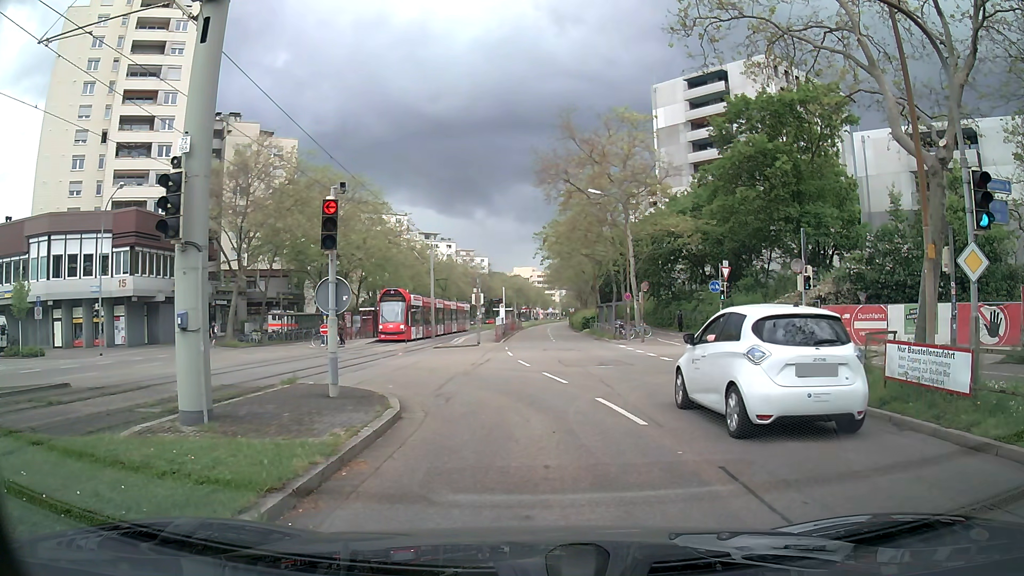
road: tertiary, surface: asphalt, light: Day
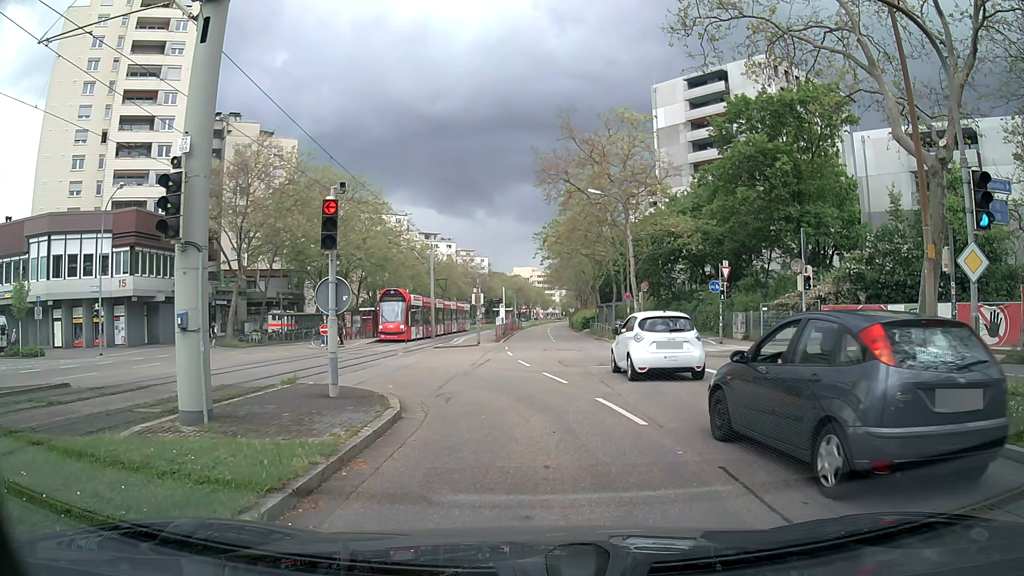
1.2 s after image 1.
(0.0, 0.0) m; 0°
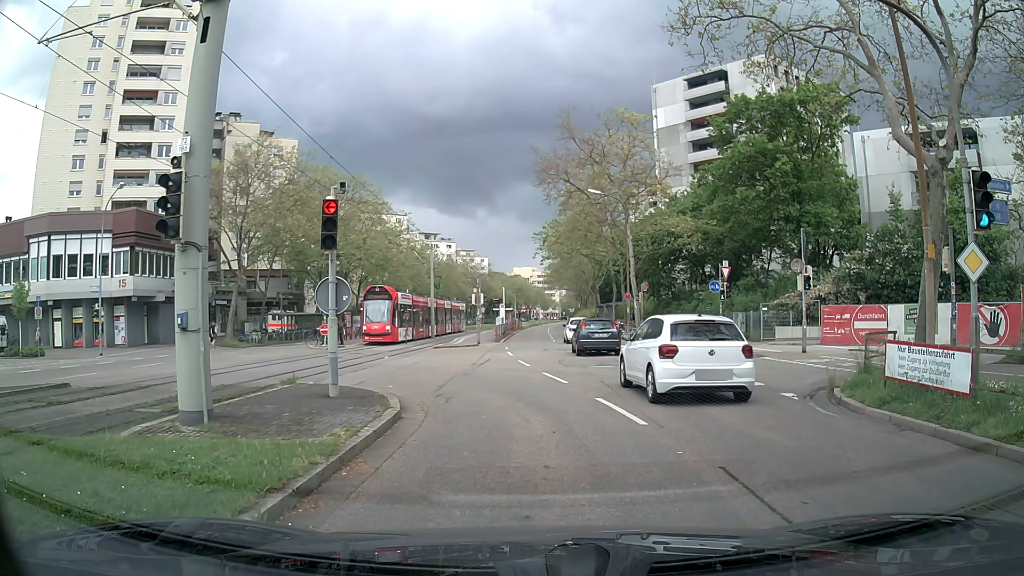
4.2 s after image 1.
(0.0, 0.0) m; 0°
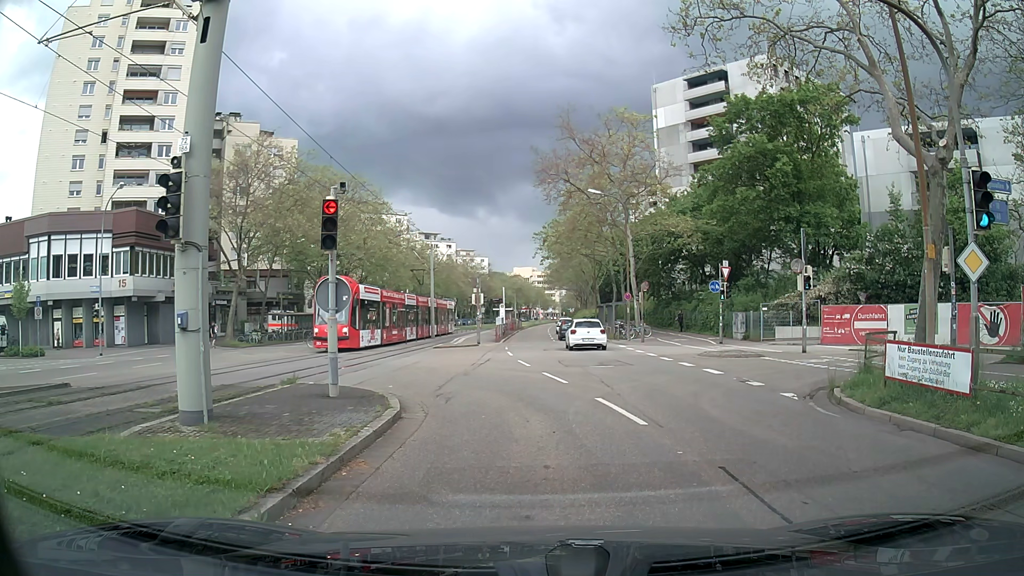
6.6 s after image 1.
(0.0, 0.0) m; 0°
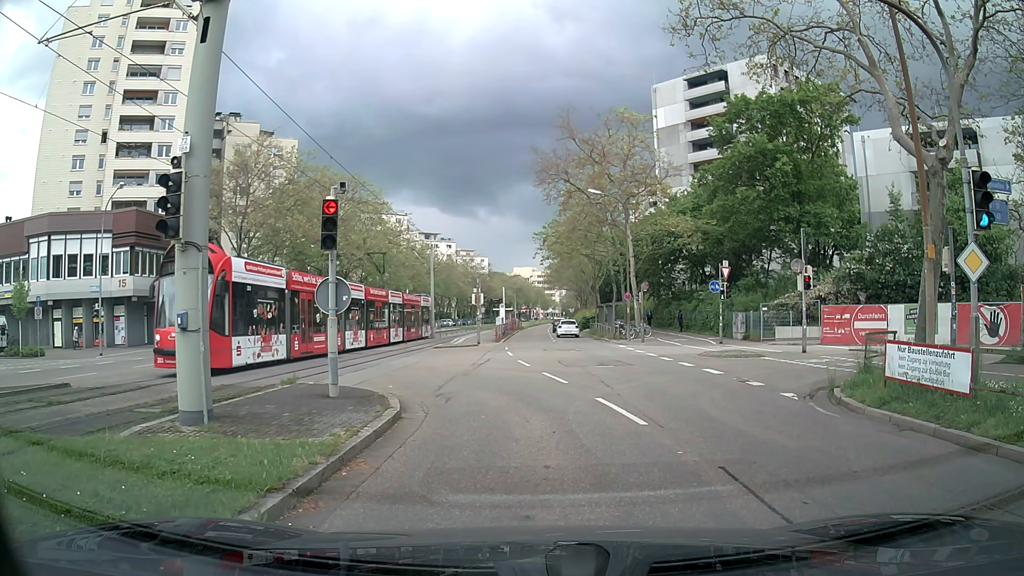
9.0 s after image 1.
(0.0, 0.0) m; 0°
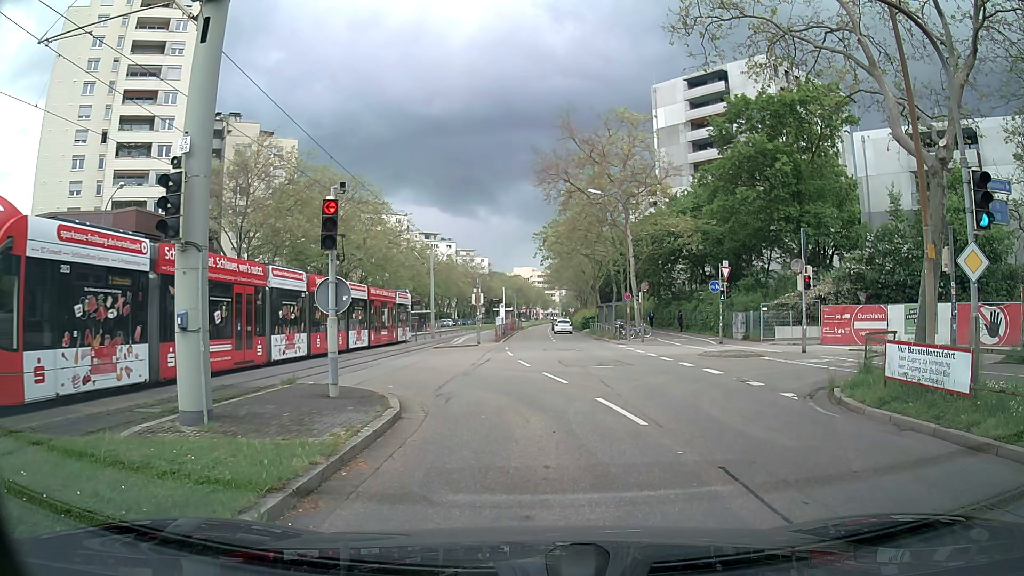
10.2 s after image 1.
(0.0, 0.0) m; 0°
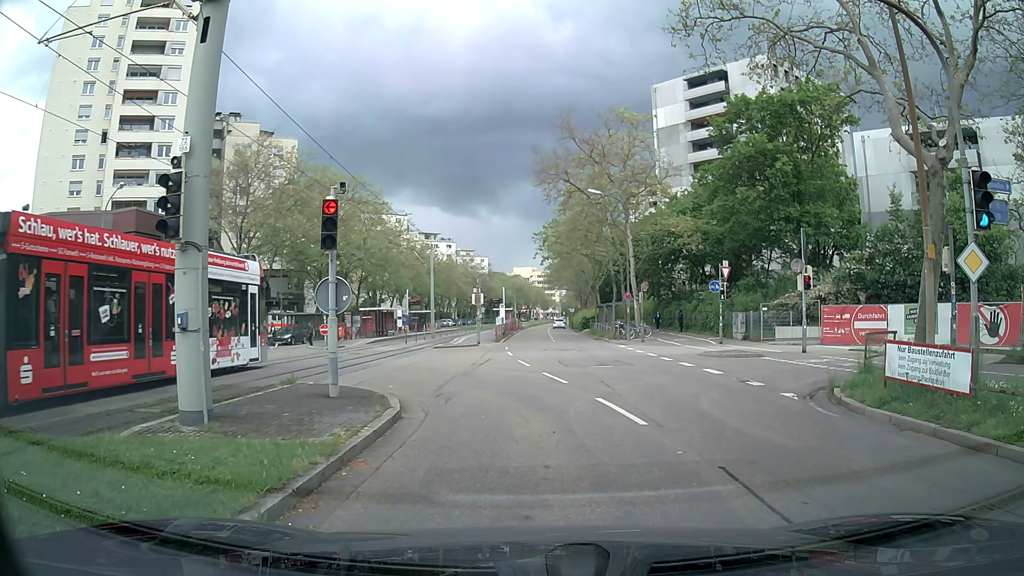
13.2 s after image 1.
(0.0, 0.0) m; 0°
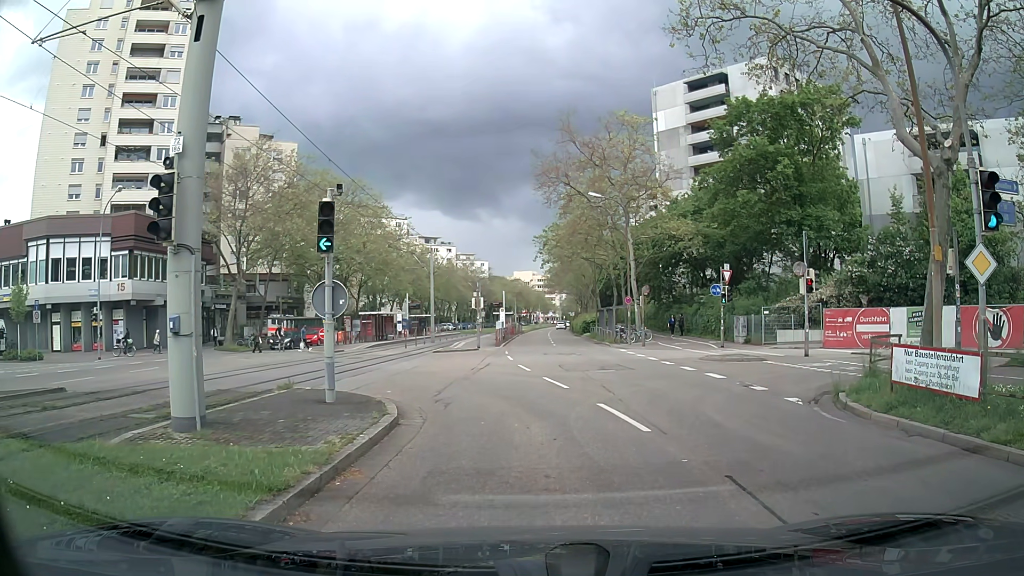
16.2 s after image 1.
(0.0, +0.2) m; 0°
